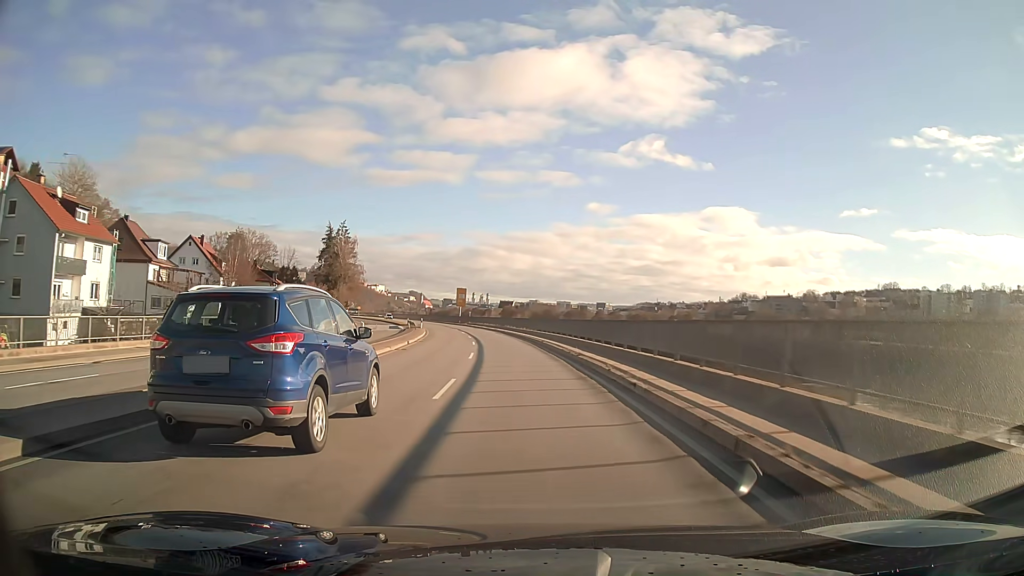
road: primary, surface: asphalt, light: Day
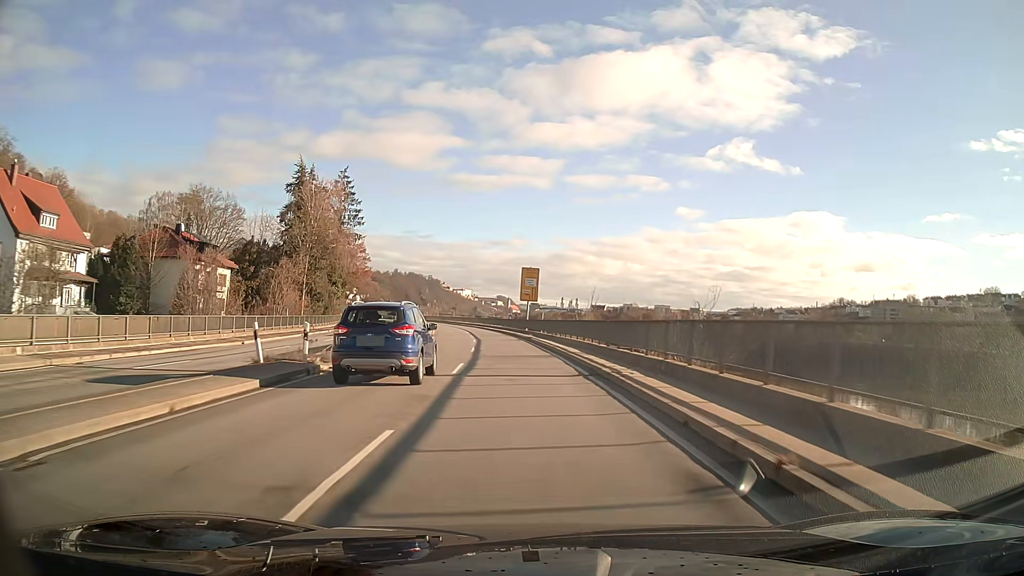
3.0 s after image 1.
(-3.7, +55.5) m; -8°
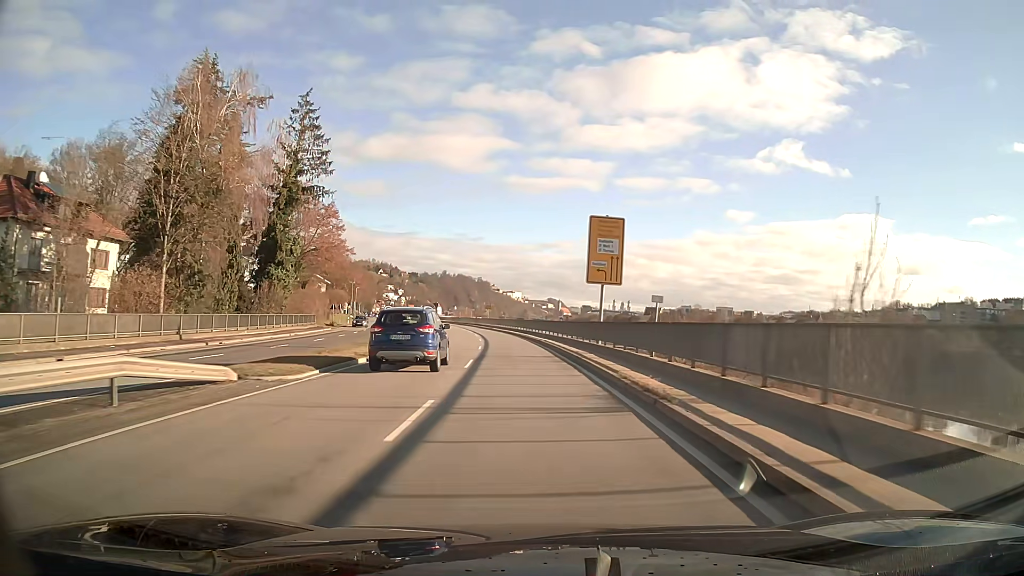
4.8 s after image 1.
(-1.3, +33.3) m; -4°
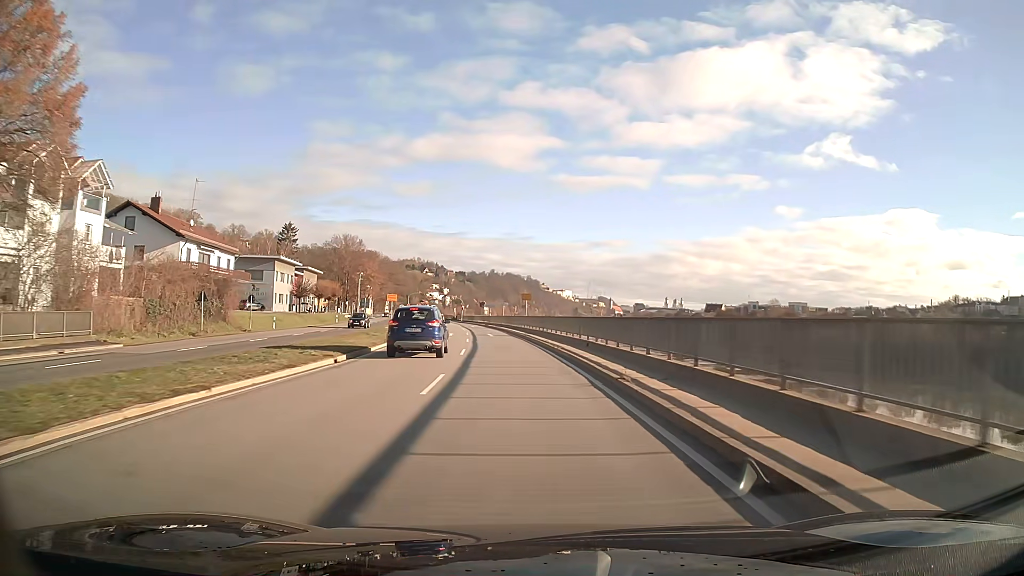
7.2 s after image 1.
(-1.6, +43.7) m; -4°
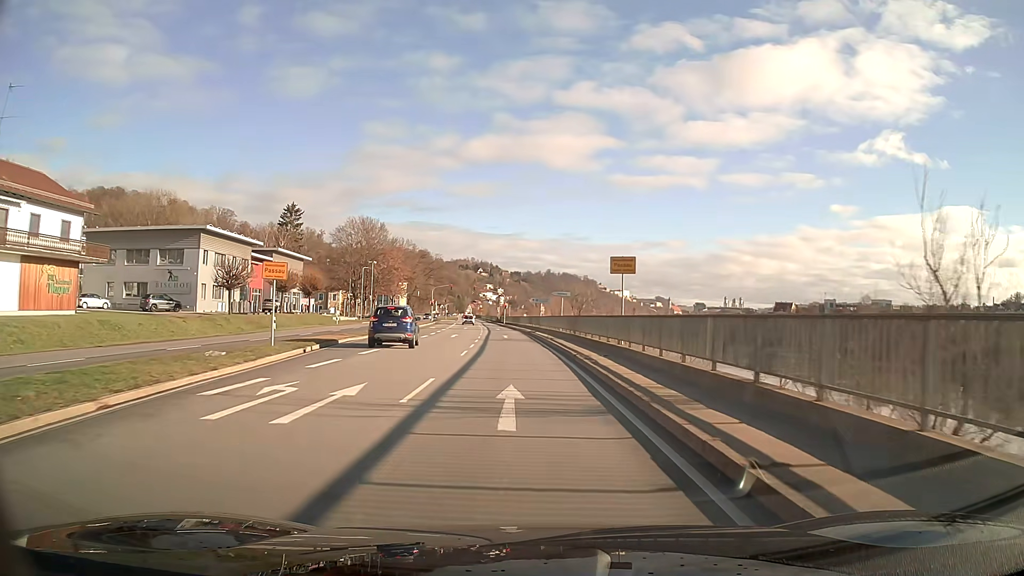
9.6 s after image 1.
(-1.6, +37.0) m; -5°
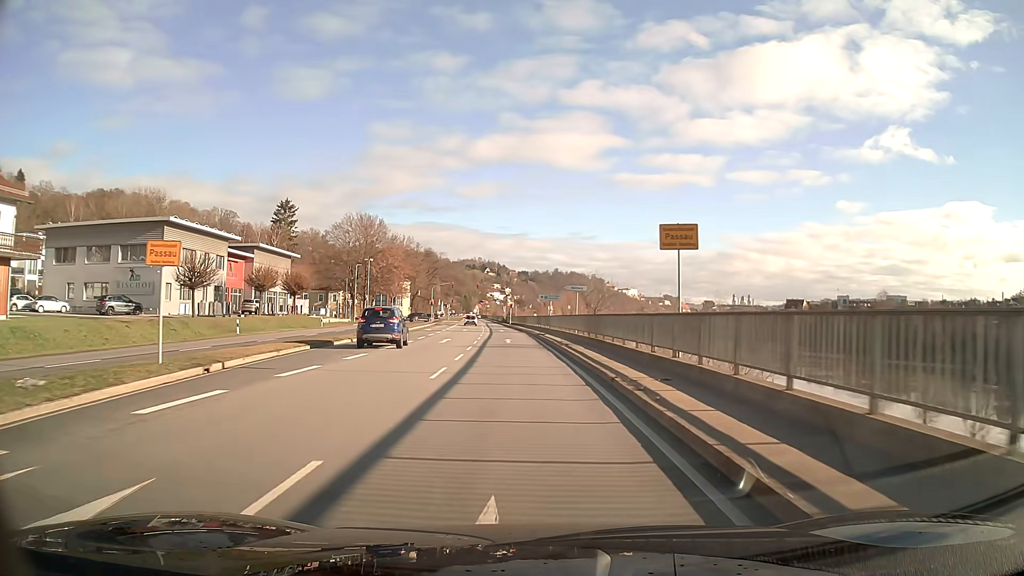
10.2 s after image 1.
(0.0, +8.0) m; -1°
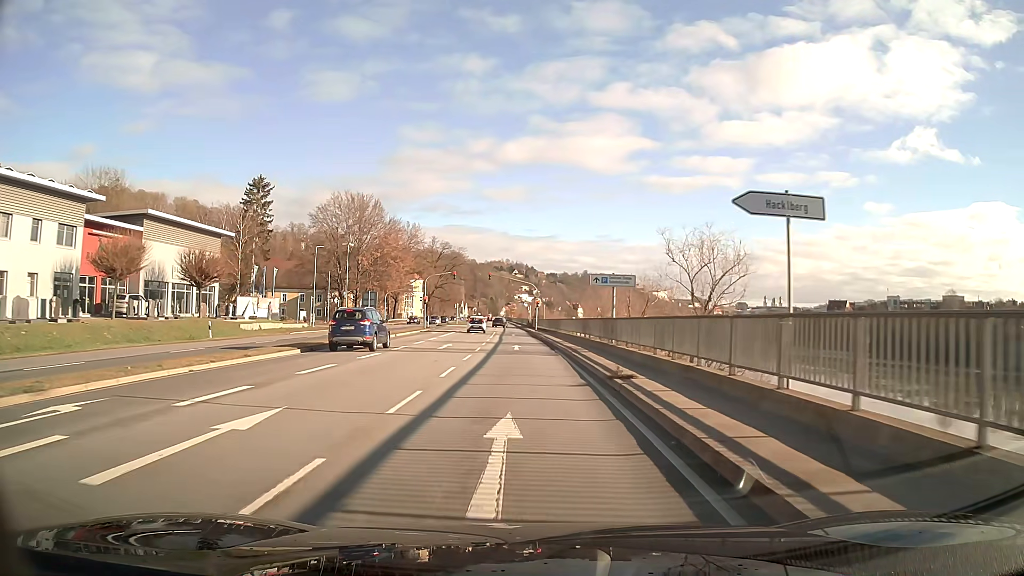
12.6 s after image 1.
(-0.6, +28.6) m; -2°
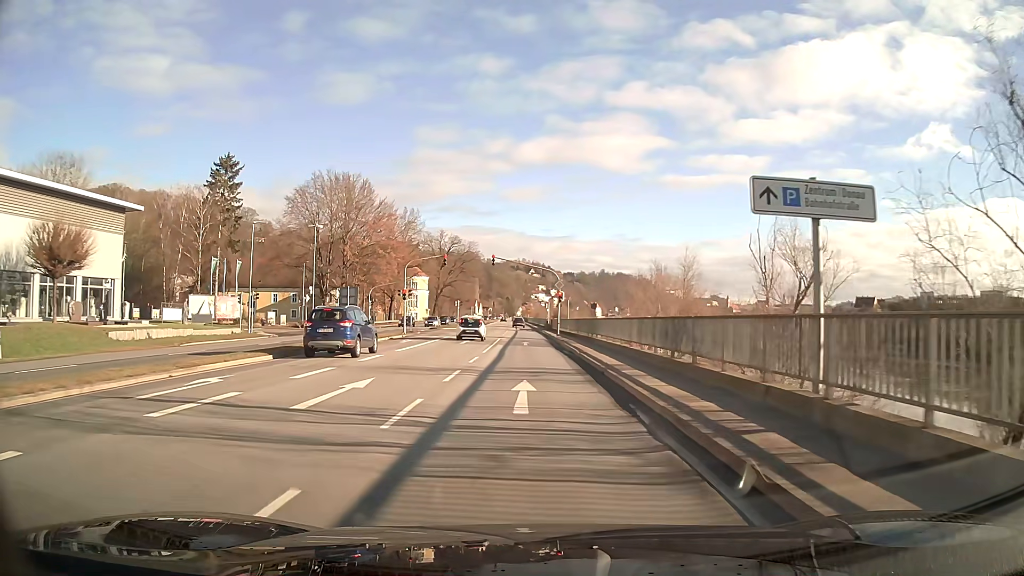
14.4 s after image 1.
(-0.2, +19.1) m; -1°
(0, +10) (0, +20) (0, +30) (0, +40) (0, +50) (-1, +60) (-1, +70) (-1, +80) (-1, +90) (-2, +100) m
